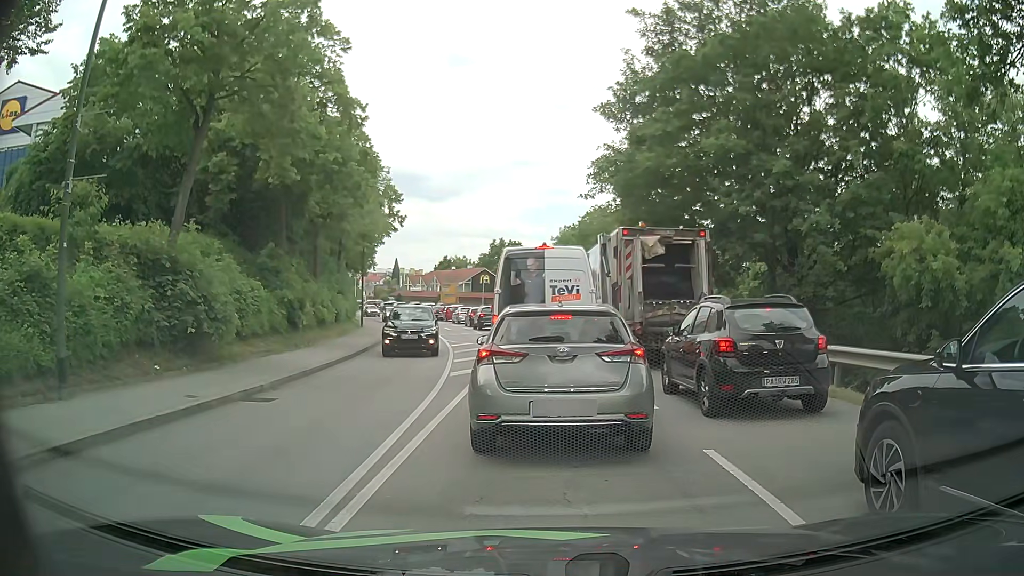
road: tertiary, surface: asphalt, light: Day
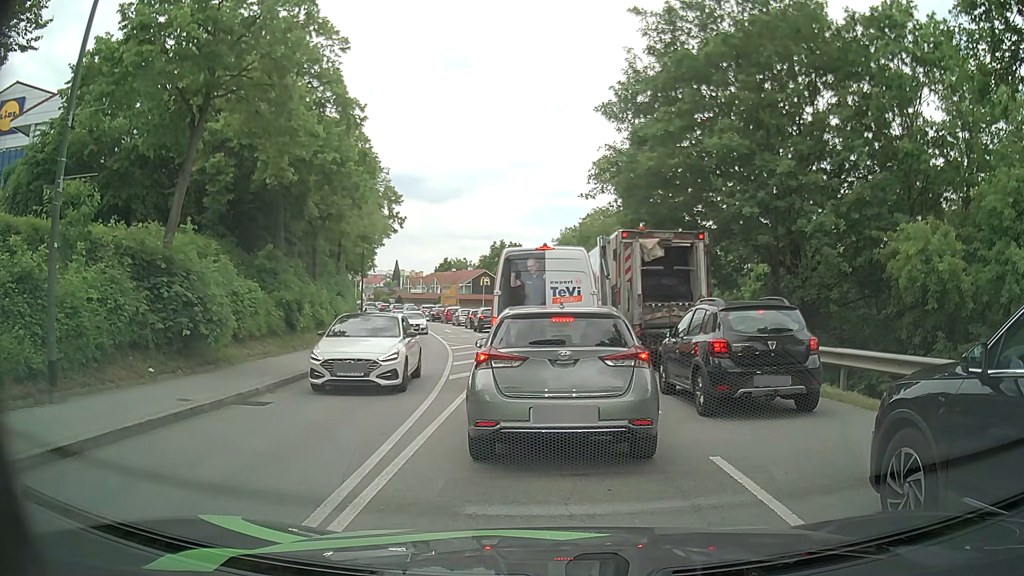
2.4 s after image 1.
(0.0, +0.3) m; 0°
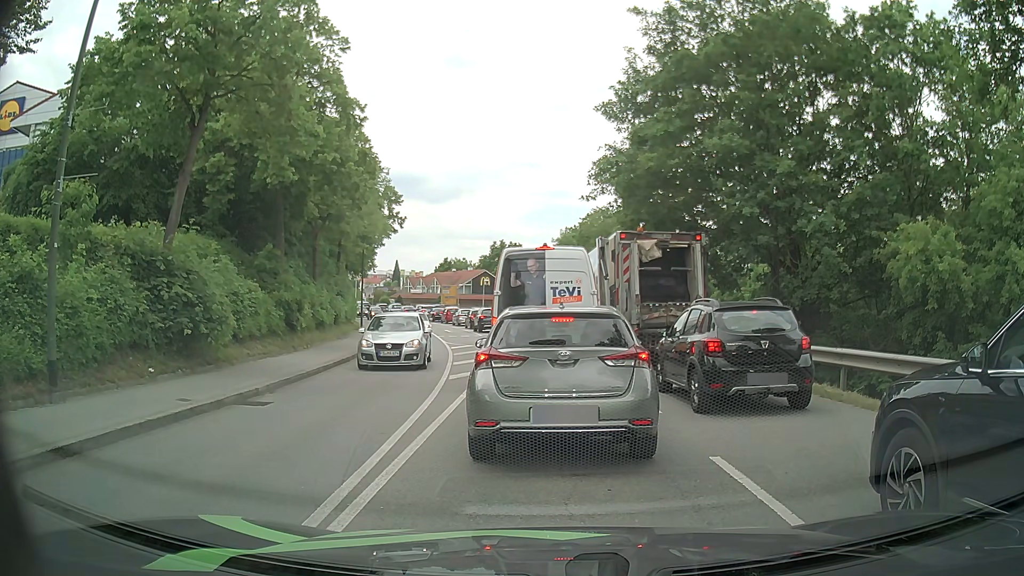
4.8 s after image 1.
(0.0, 0.0) m; 0°
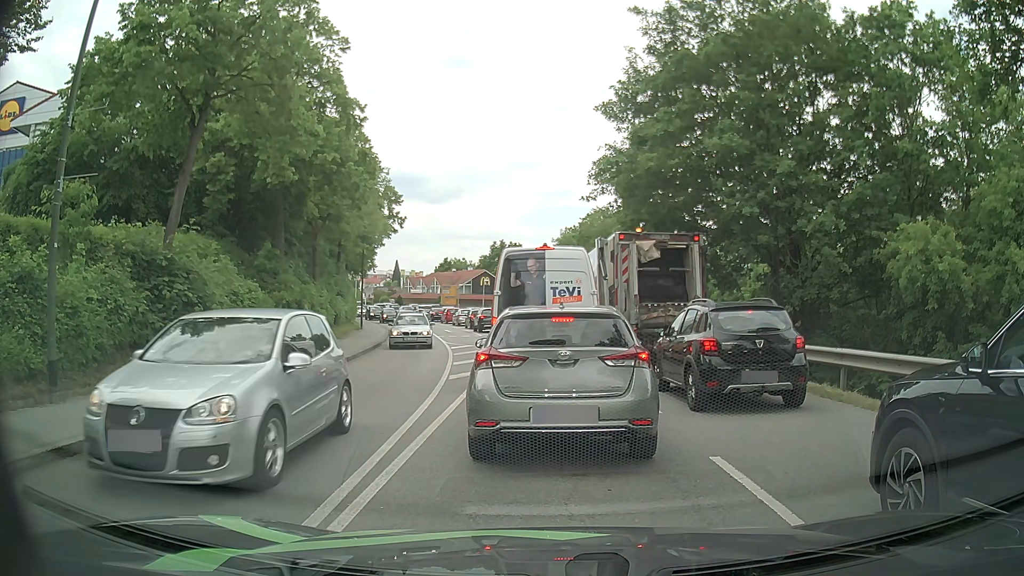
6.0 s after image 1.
(0.0, 0.0) m; 0°
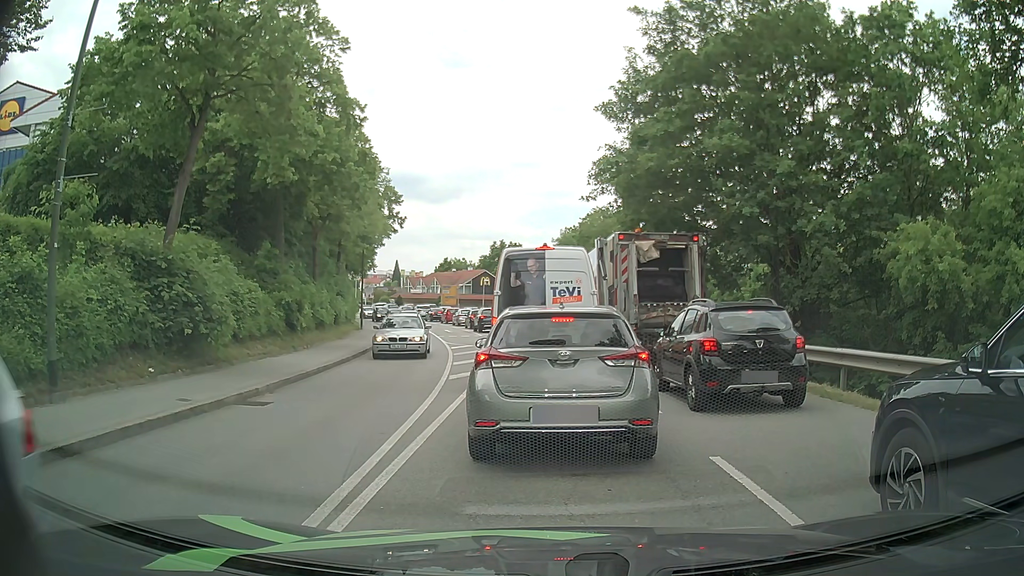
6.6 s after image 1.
(0.0, 0.0) m; 0°
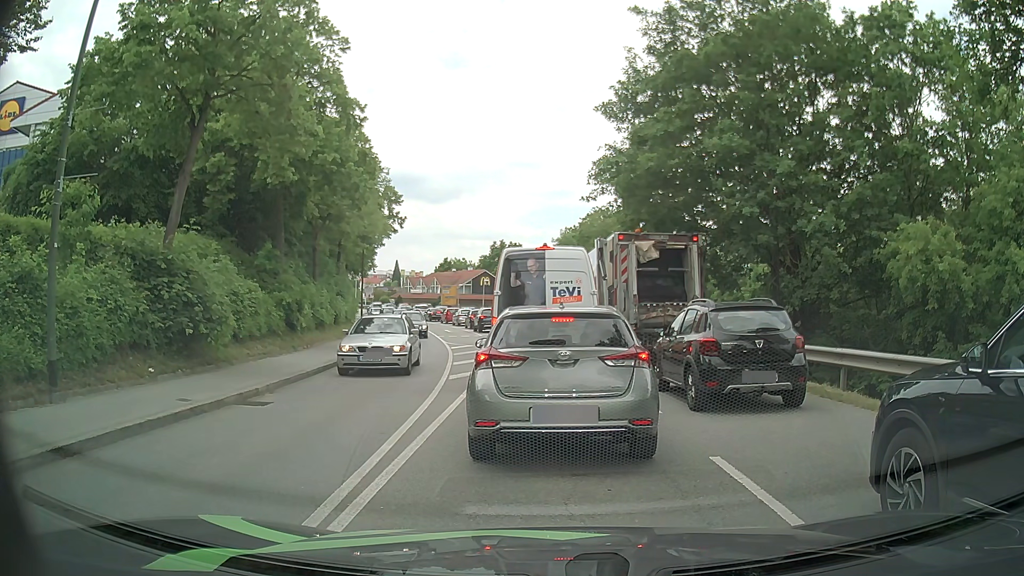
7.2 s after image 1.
(0.0, 0.0) m; 0°
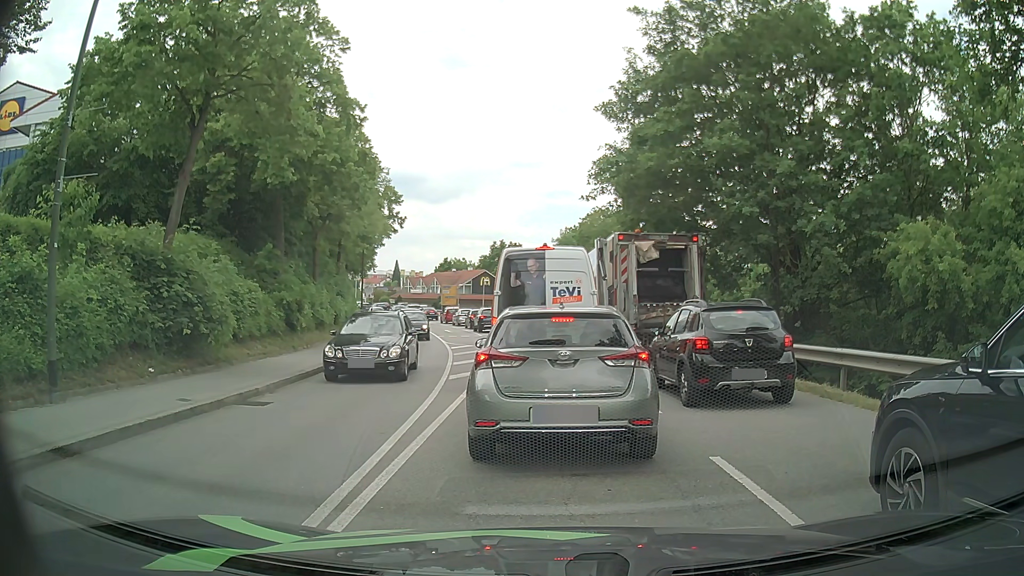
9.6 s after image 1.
(0.0, 0.0) m; 0°
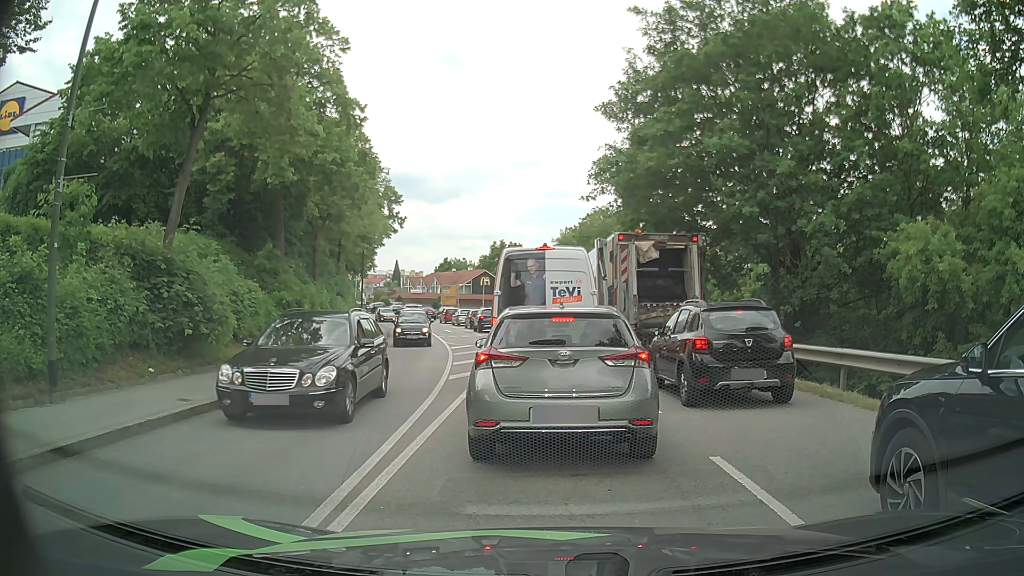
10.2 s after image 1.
(0.0, 0.0) m; 0°
(-1, +10) (-1, +20) (-2, +30) (-4, +40) (-7, +49) (-11, +59) (-15, +68) (-19, +77) (-24, +85) (-30, +94) m
